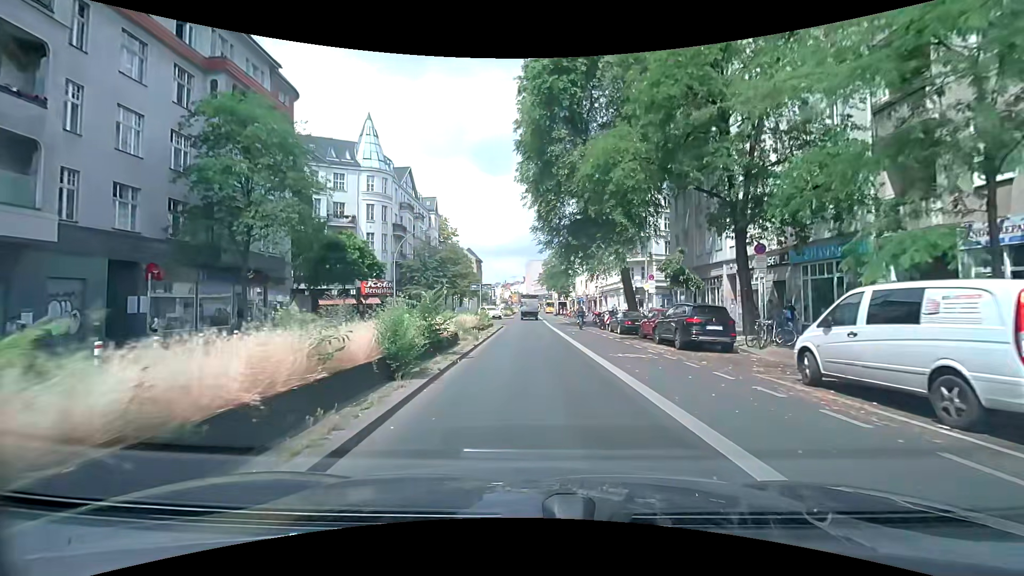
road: secondary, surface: asphalt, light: Day
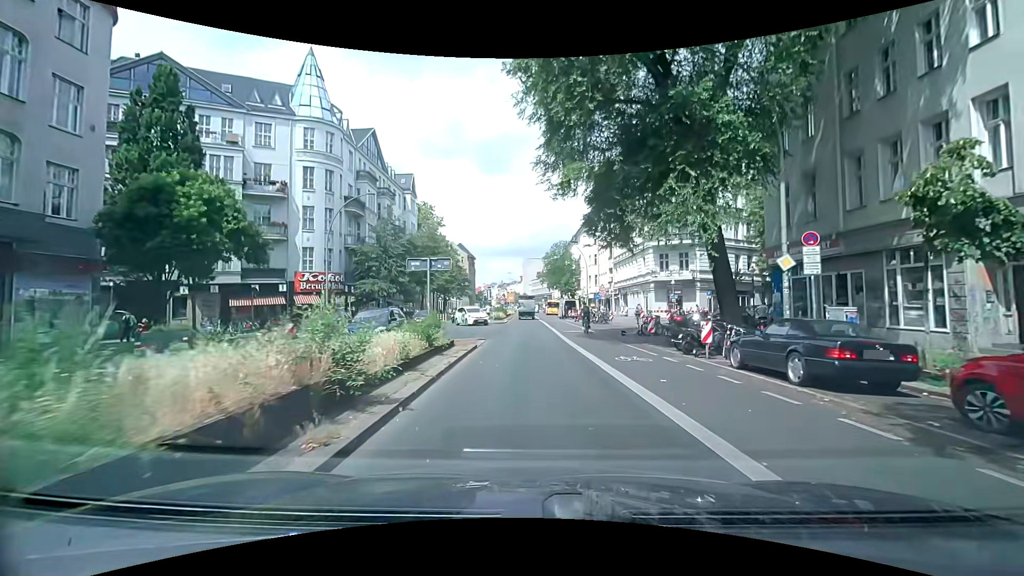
(-0.1, +18.4) m; 0°
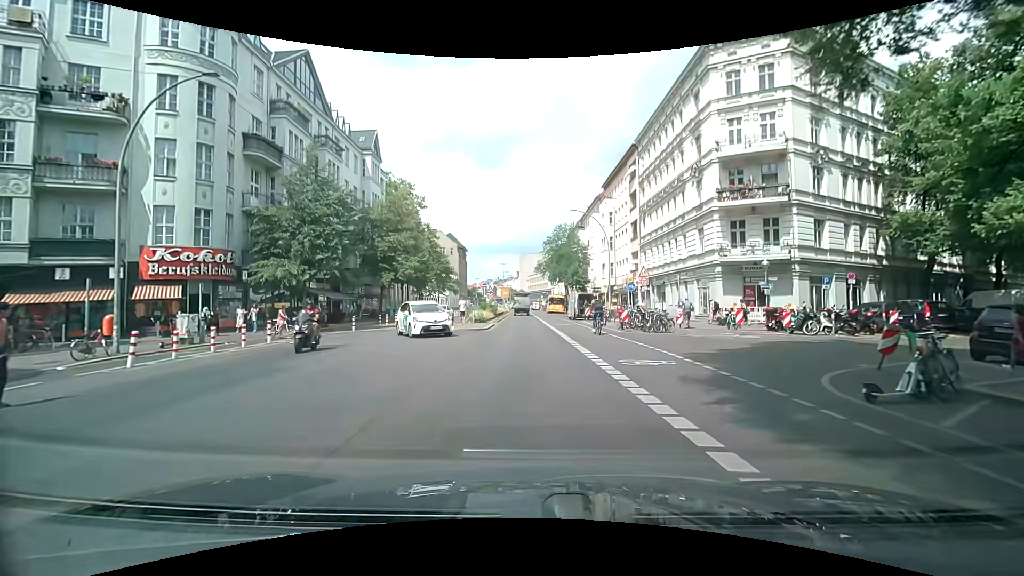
(0.0, +19.0) m; 0°
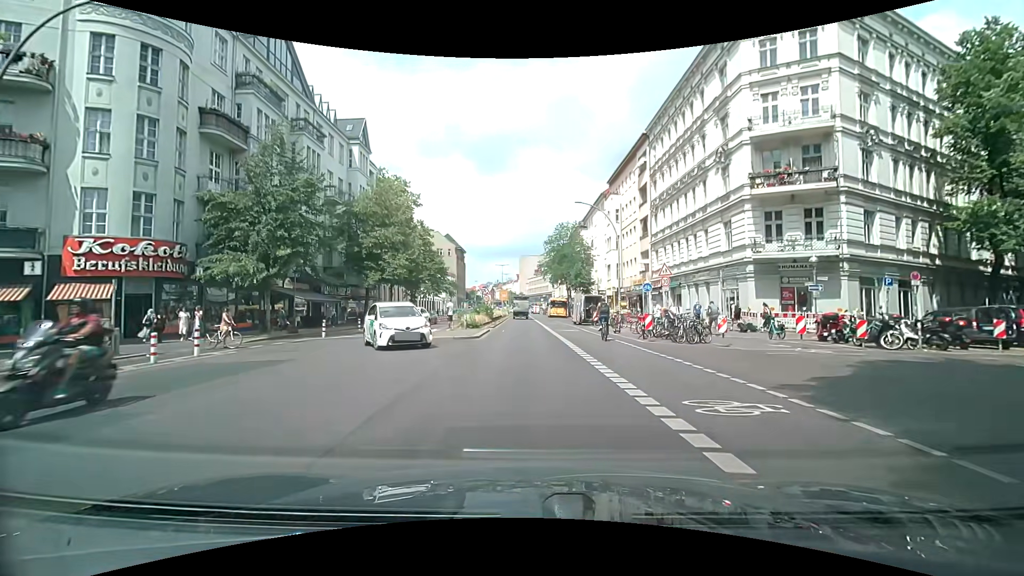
(0.0, +4.9) m; 0°
